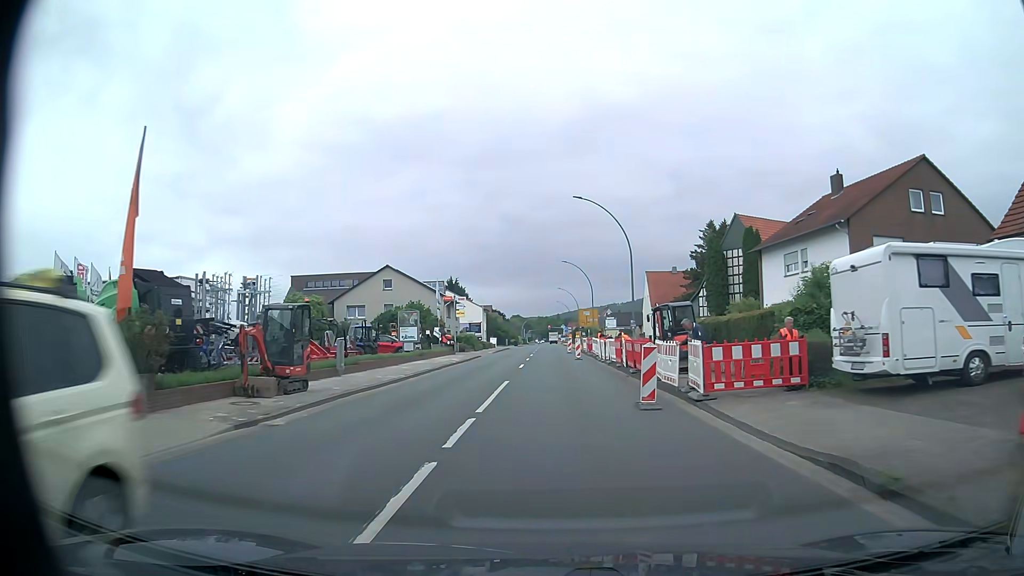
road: primary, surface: asphalt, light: Day
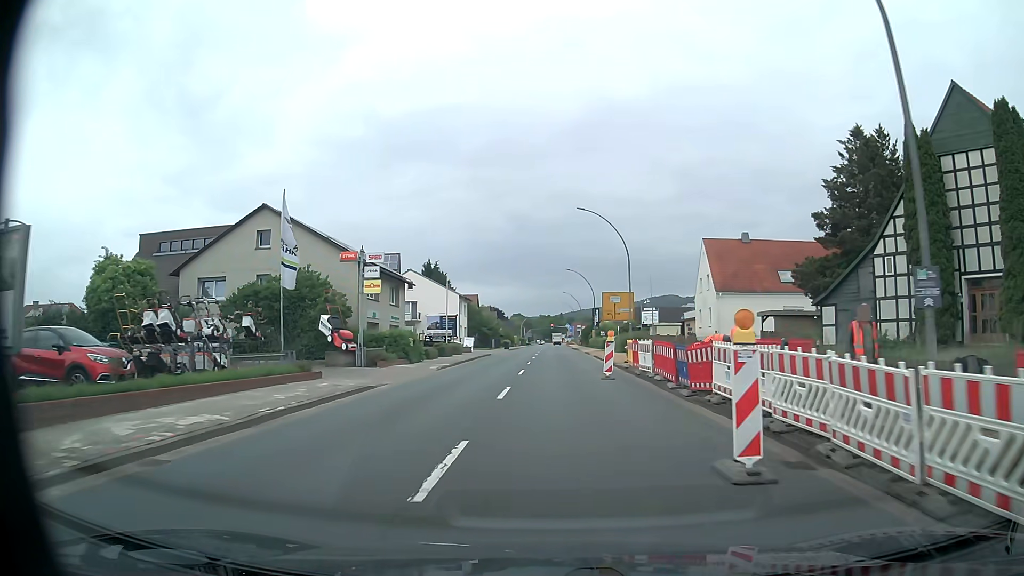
(-0.2, +33.4) m; 0°
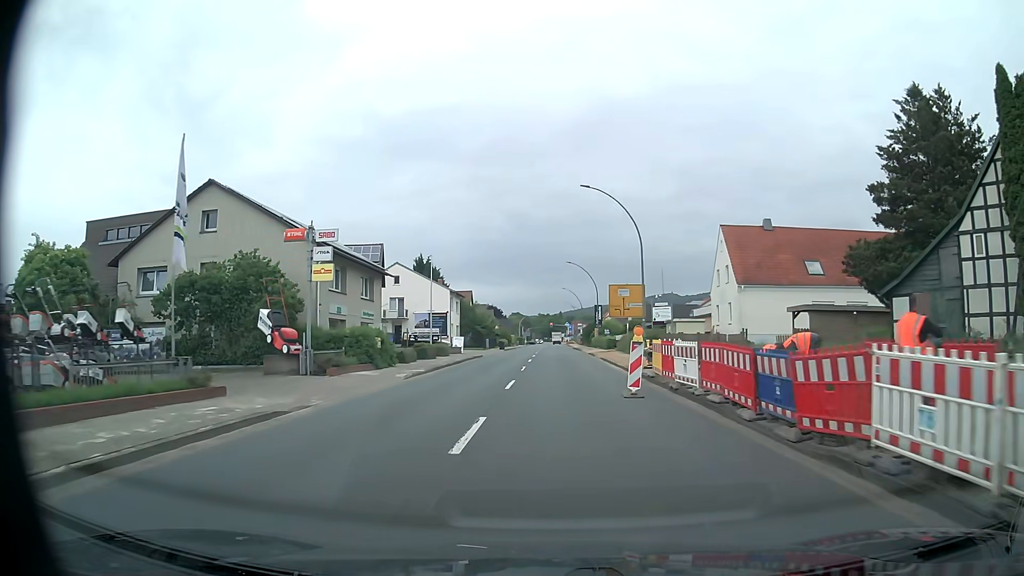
(0.0, +6.9) m; 0°
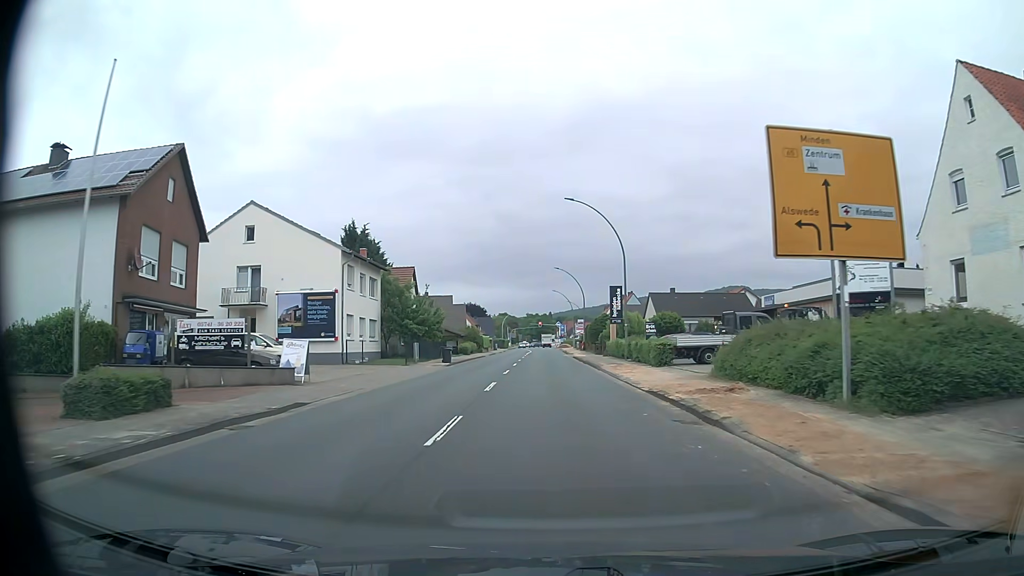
(+0.4, +36.3) m; +1°
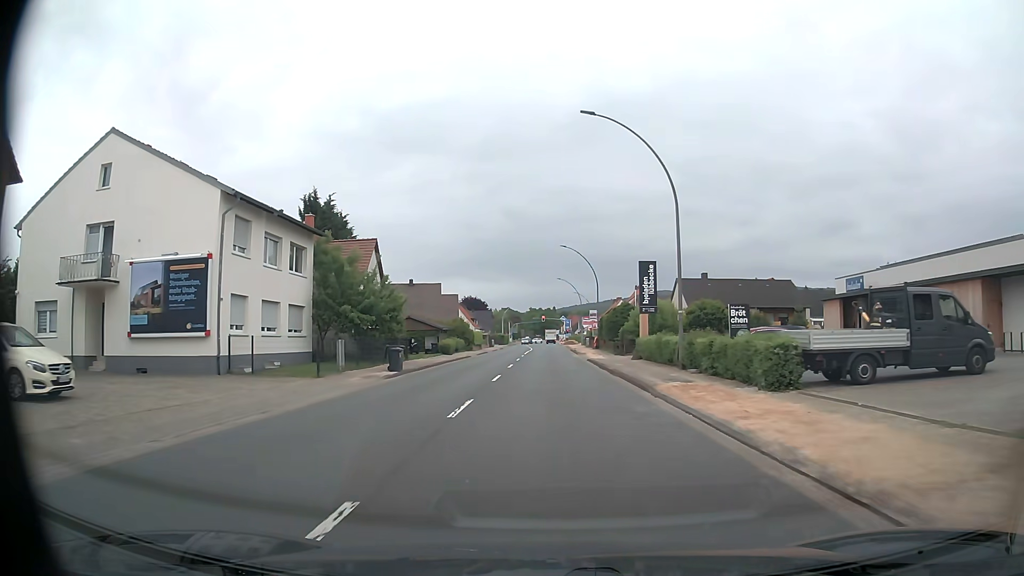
(-0.1, +15.6) m; 0°
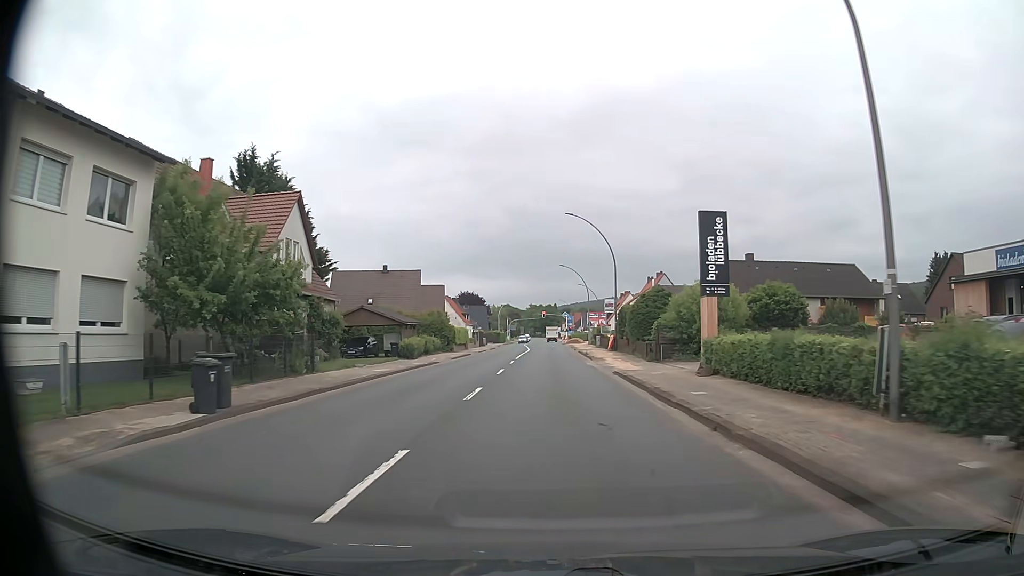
(-0.1, +15.7) m; 0°
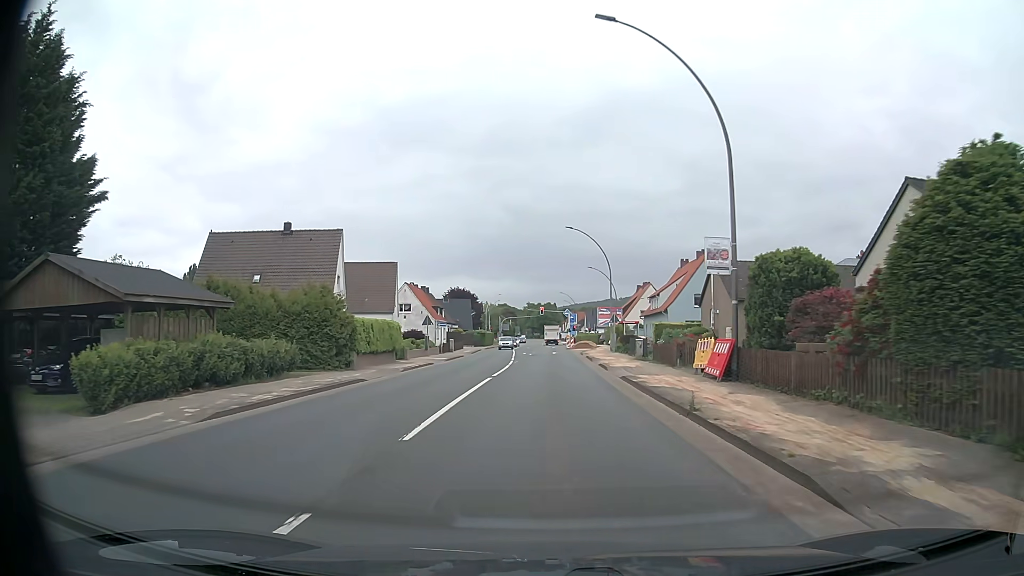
(+0.1, +30.3) m; 0°
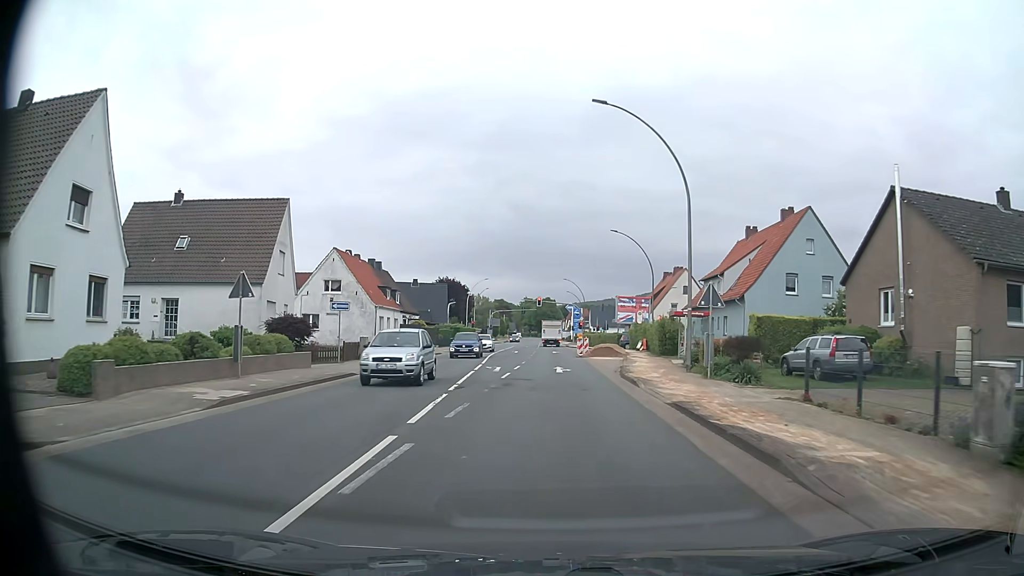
(+0.3, +29.5) m; +1°
(0, +10) (0, +20) (0, +30) (0, +40) (0, +50) (0, +60) (0, +70) (0, +80) (0, +90) (0, +100) m
